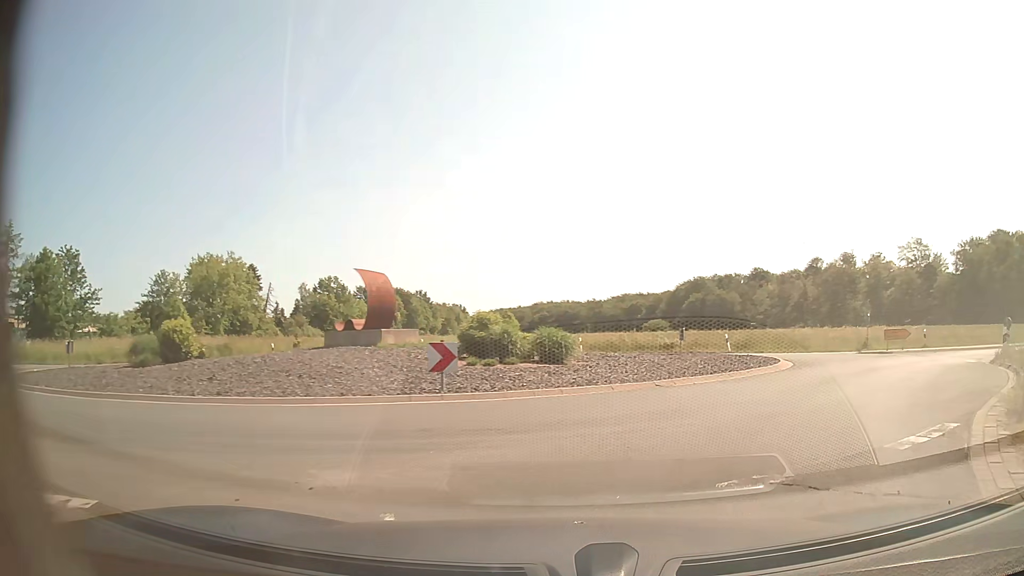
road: secondary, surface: asphalt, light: Day
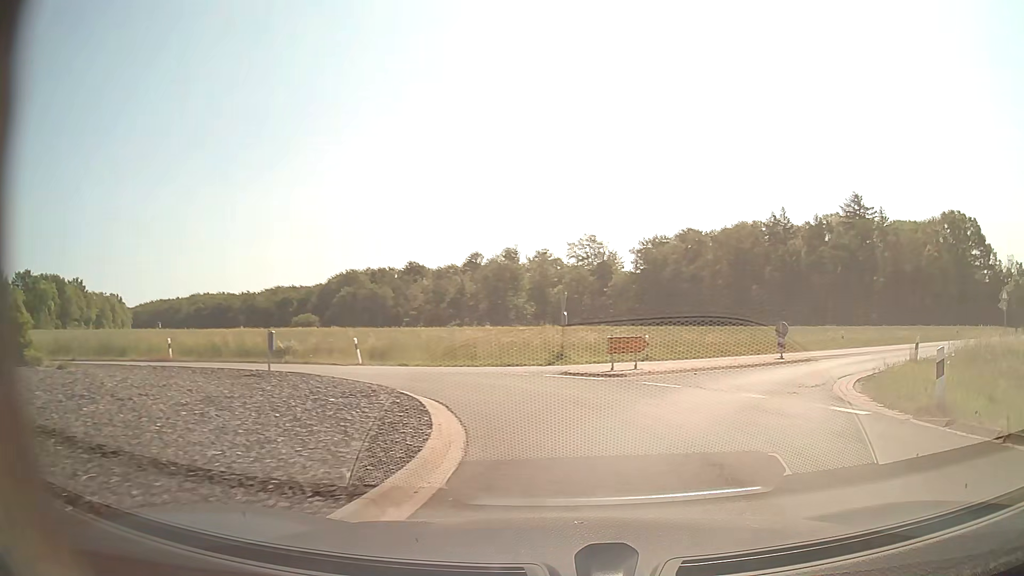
(+3.0, +11.5) m; +29°
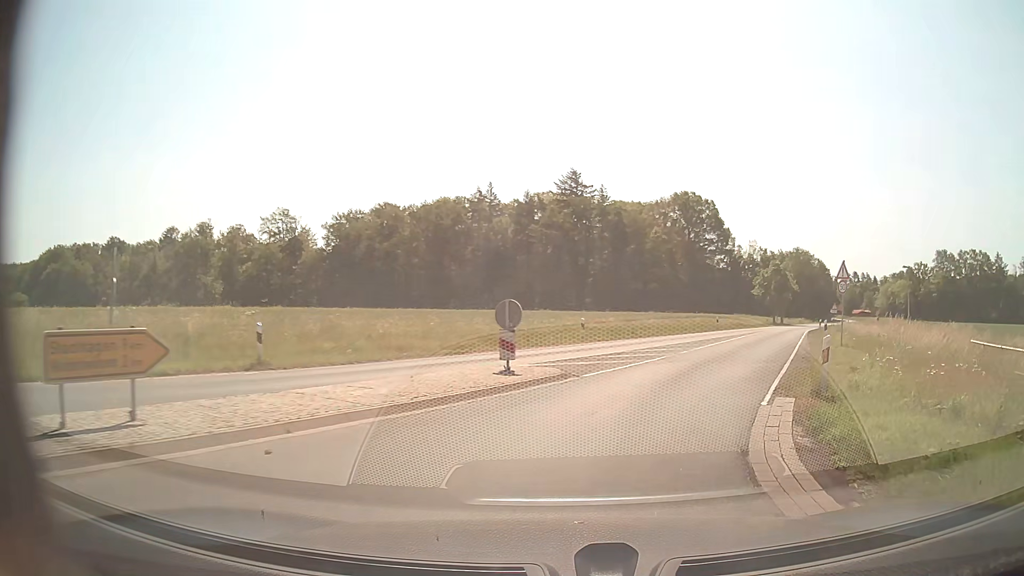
(+3.2, +13.2) m; +26°
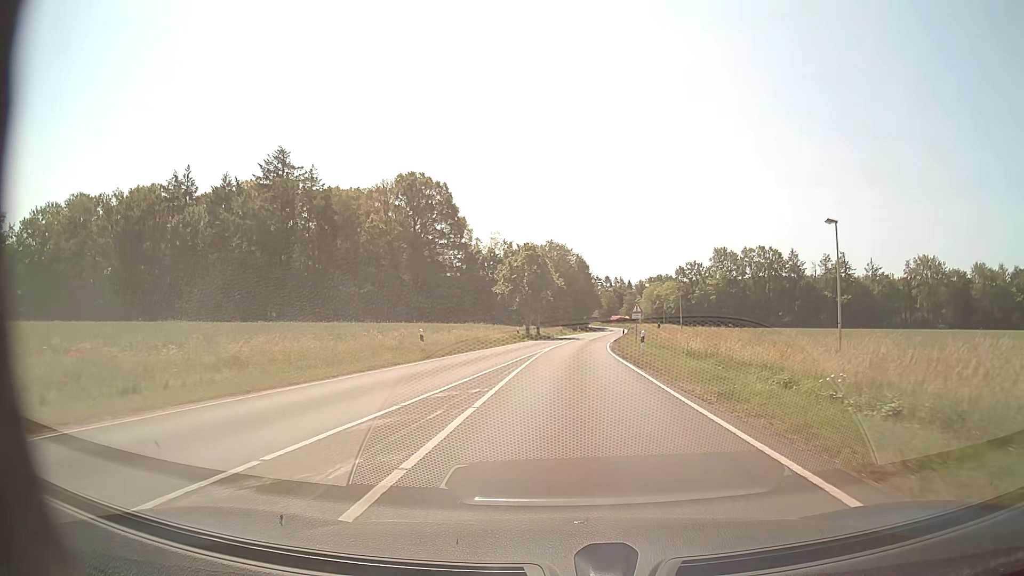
(+7.9, +28.5) m; +23°
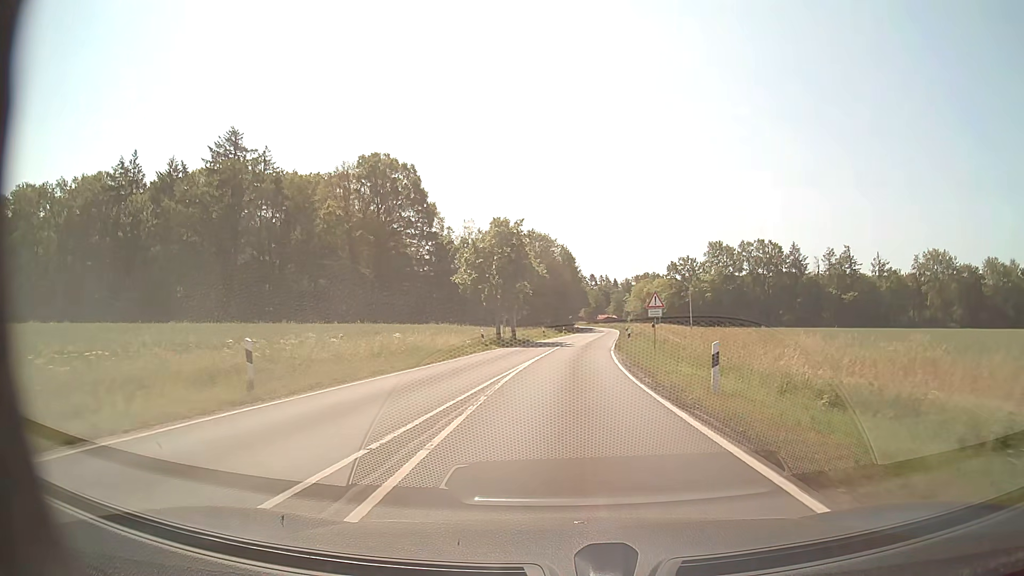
(+0.2, +14.6) m; +1°
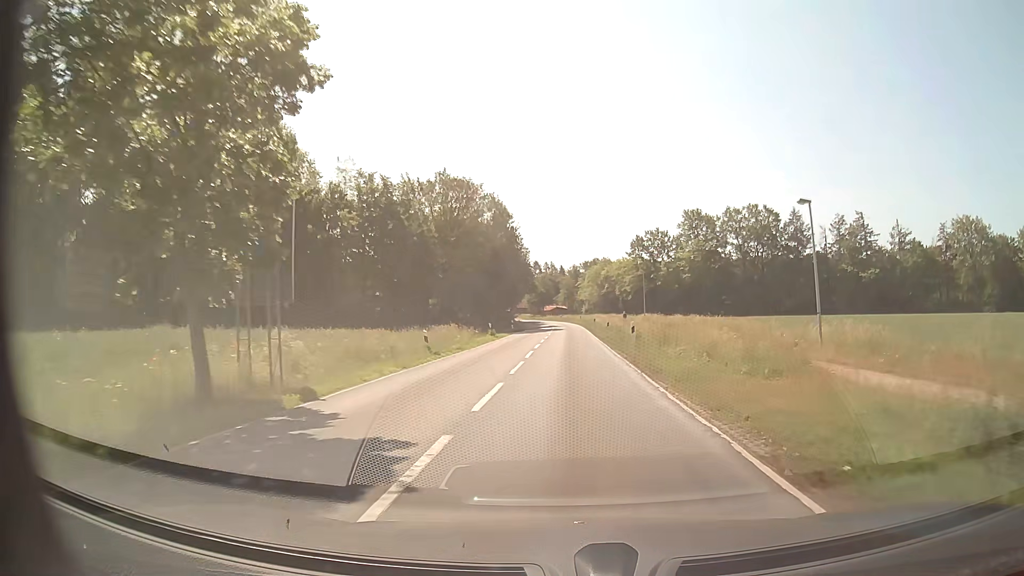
(+1.4, +40.2) m; +5°
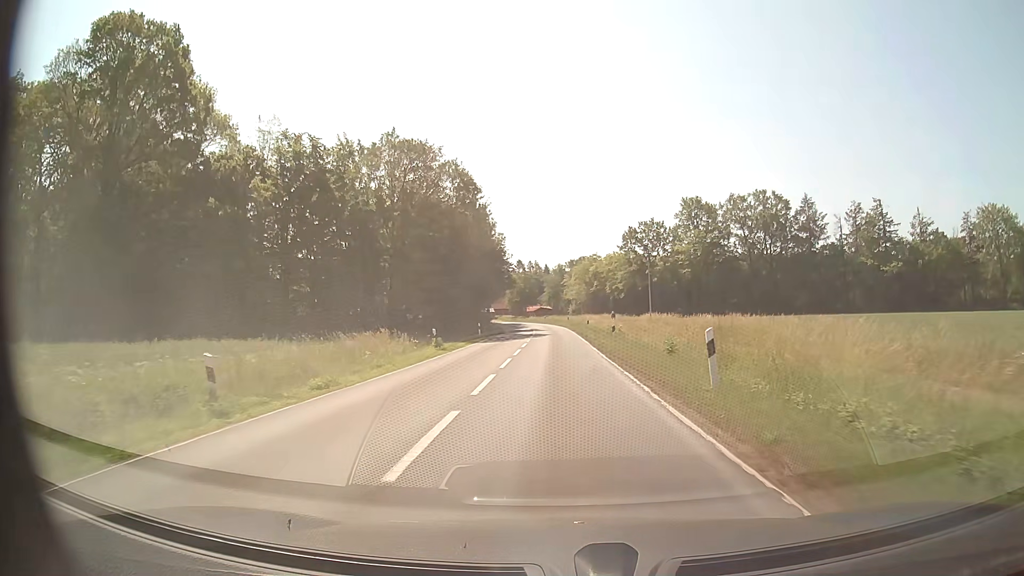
(+0.3, +16.0) m; +1°
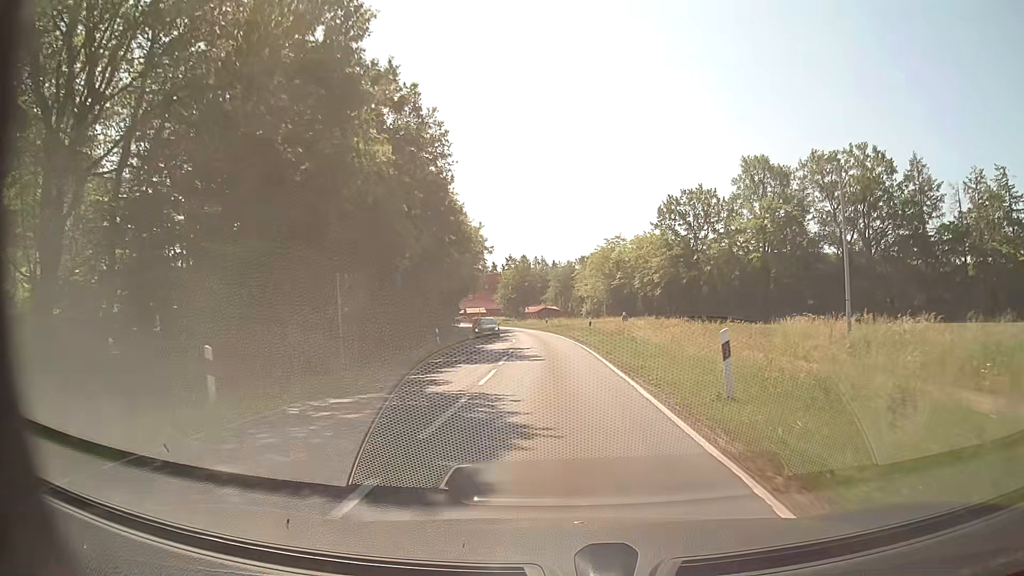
(-0.1, +40.0) m; -1°
(0, +10) (0, +20) (0, +30) (-1, +40) (-2, +50) (-3, +60) (-4, +70) (-6, +80) (-8, +89) (-11, +99) m
